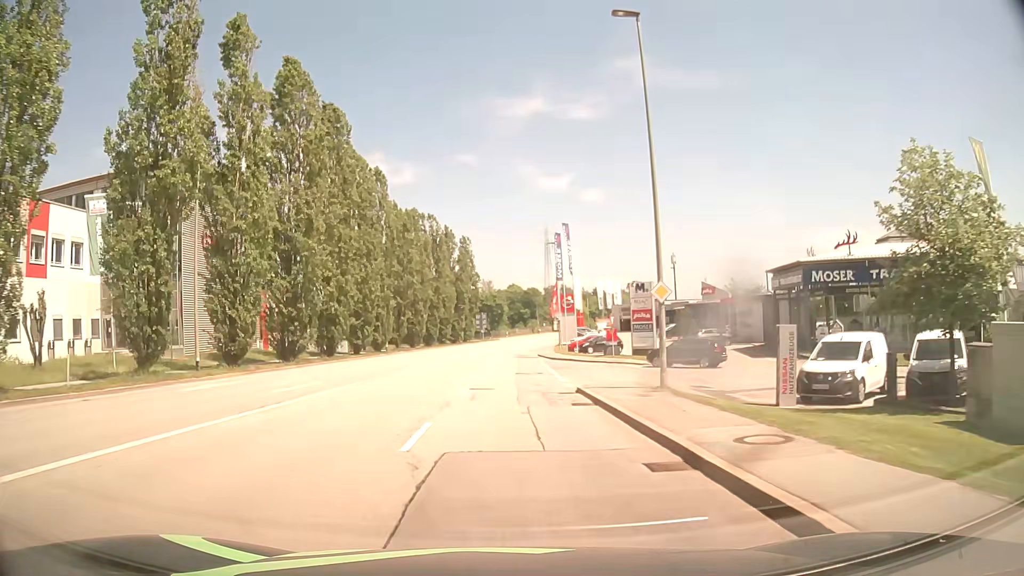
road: tertiary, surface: asphalt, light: Day
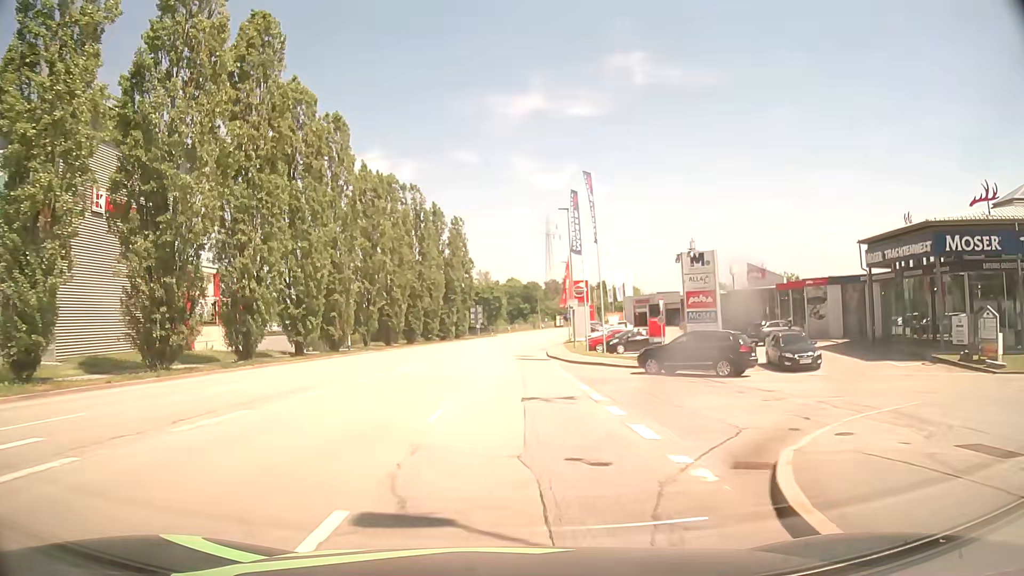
(-0.1, +15.2) m; 0°
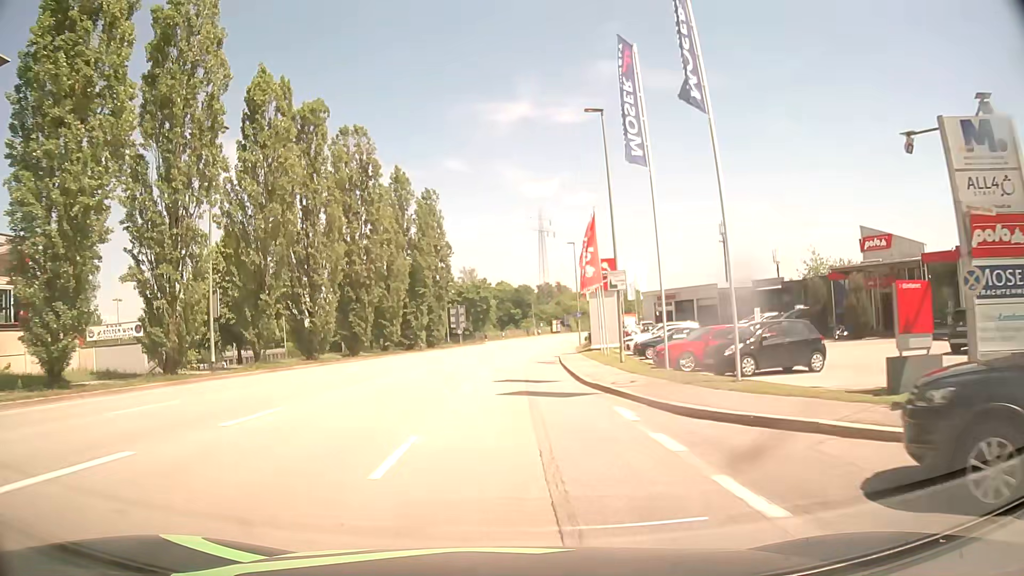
(+0.1, +22.8) m; +1°
(0, +10) (0, +20) (0, +30) (+1, +40) (+2, +50) (+2, +60) (+3, +70) (+5, +80) (+6, +90) (+8, +100) m
